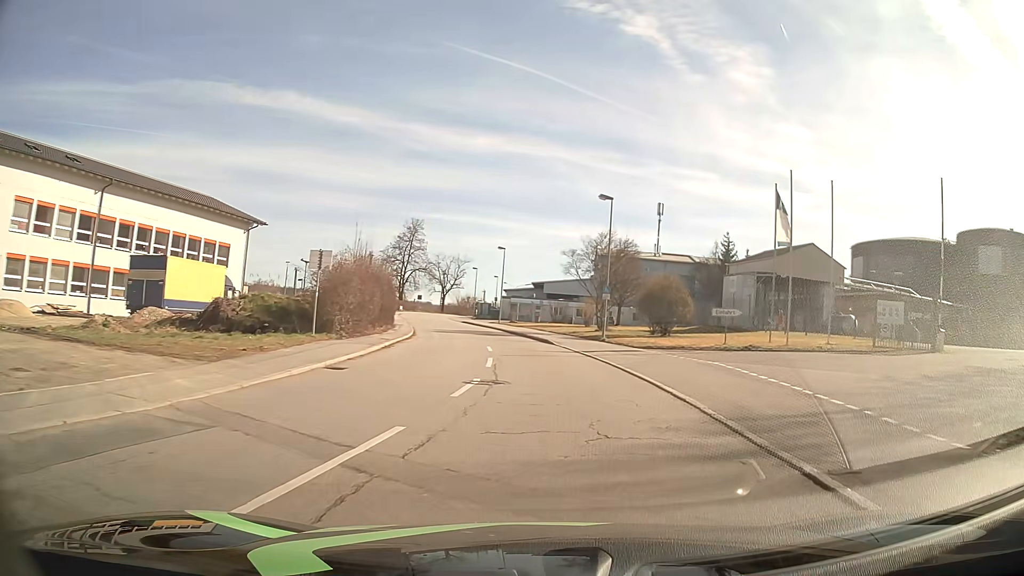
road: residential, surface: asphalt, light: Day
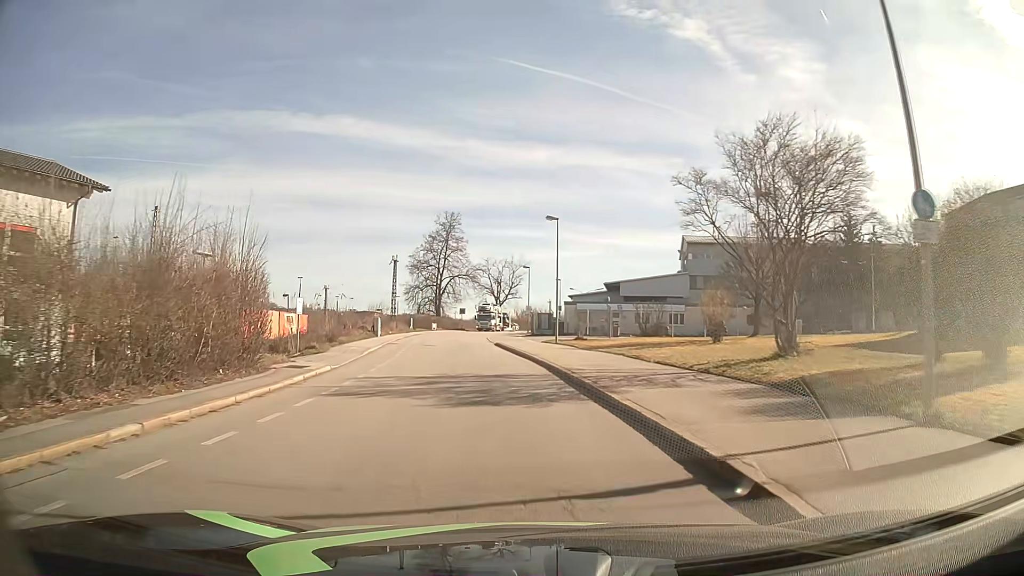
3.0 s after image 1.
(-0.4, +28.9) m; -6°
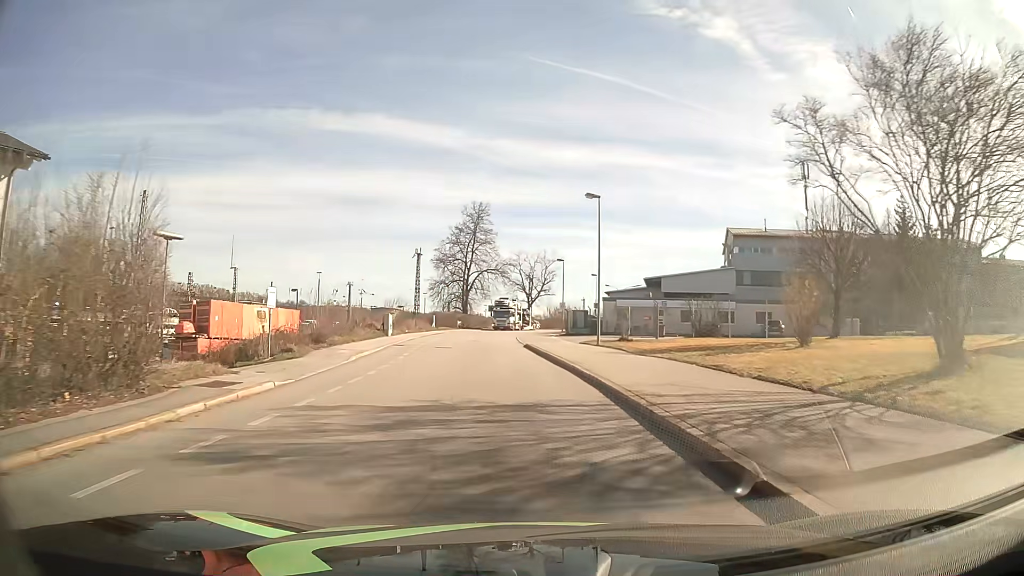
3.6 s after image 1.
(-0.2, +7.1) m; -3°
(0, +10) (-1, +20) (-1, +30) (-2, +40) (-2, +50) (-3, +60) (-2, +70) (-1, +80) (0, +90) (+2, +100) m
